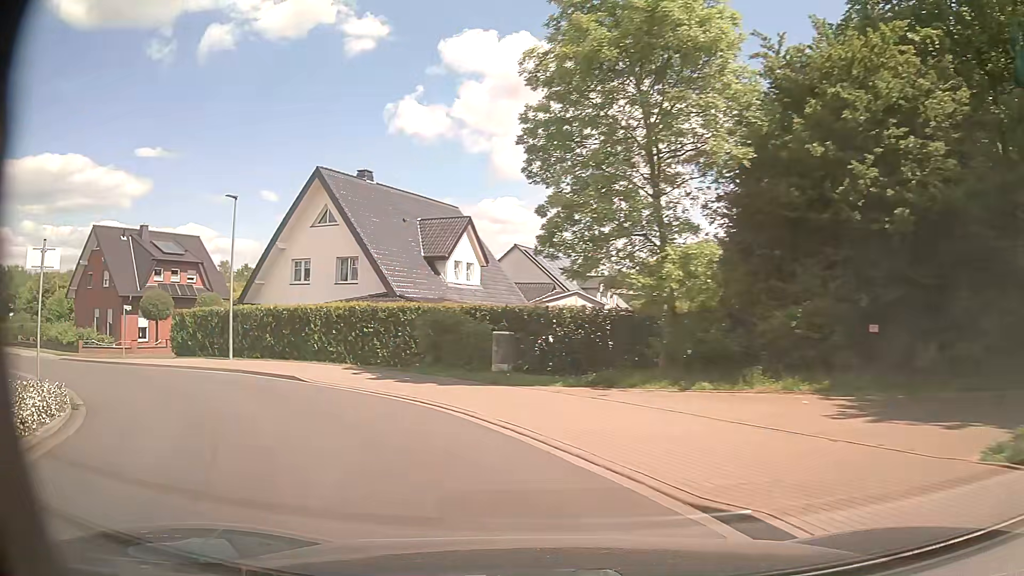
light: Day
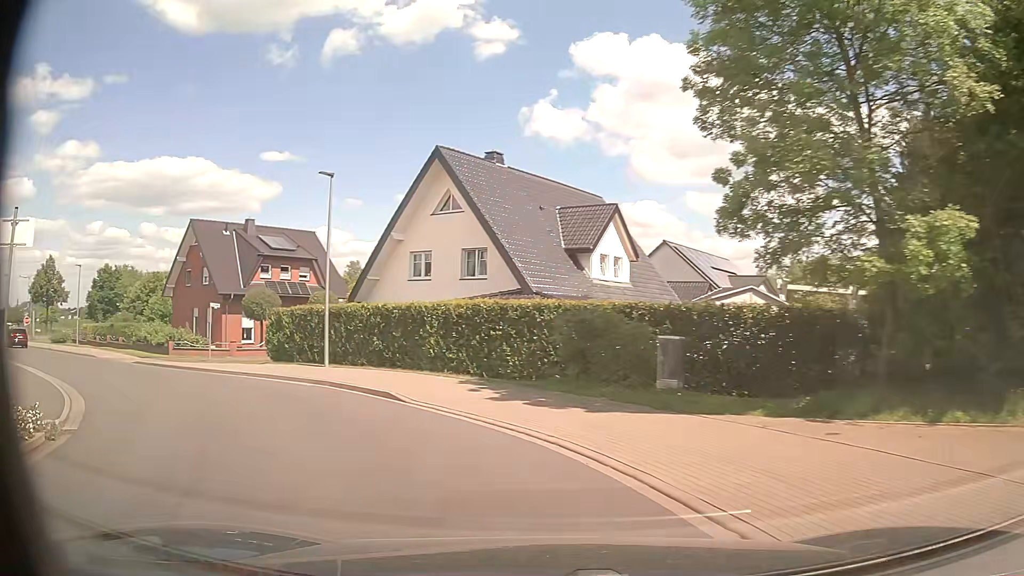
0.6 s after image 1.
(-0.5, +4.5) m; -12°
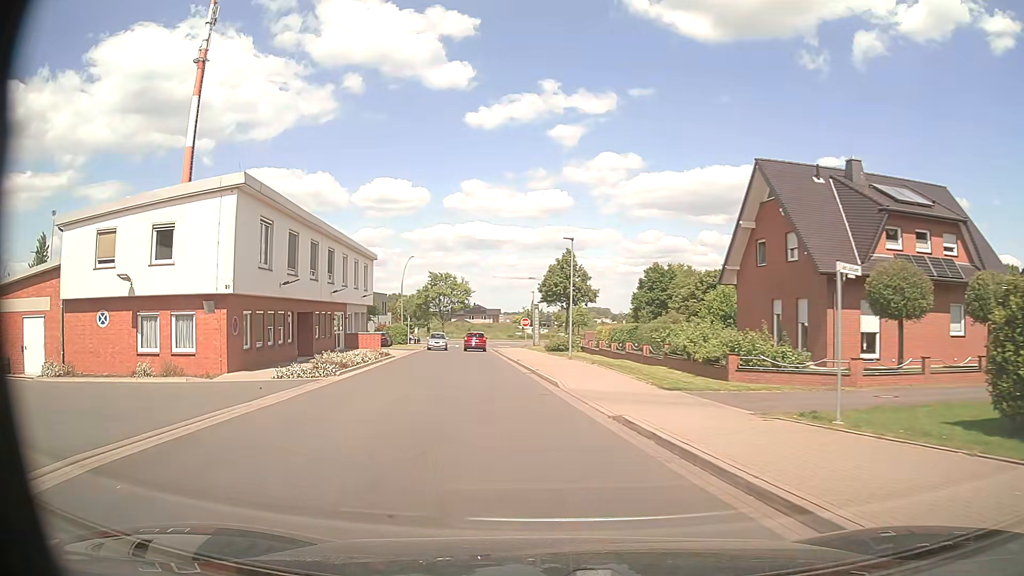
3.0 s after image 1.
(-8.9, +17.0) m; -50°
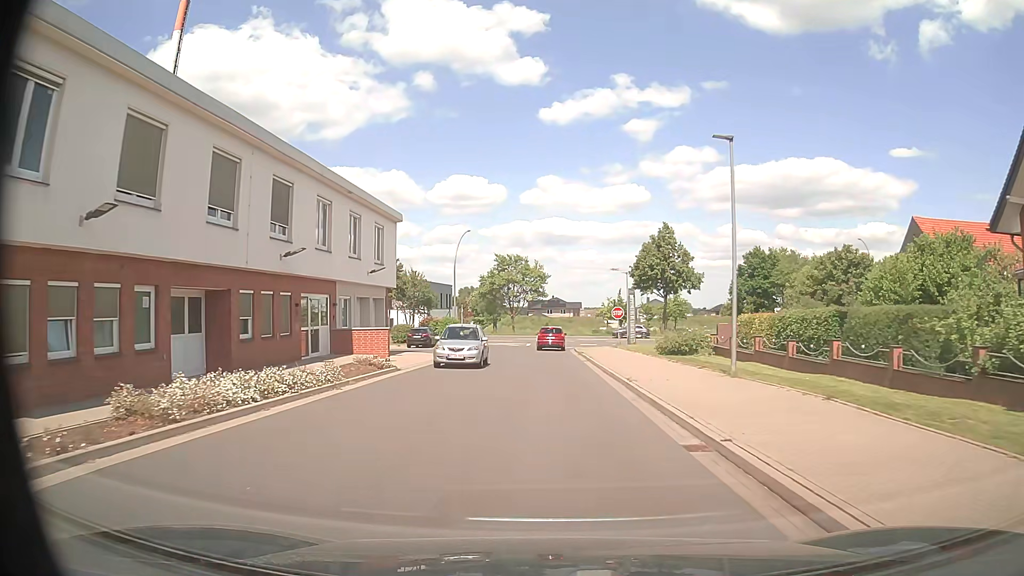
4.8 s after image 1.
(-1.4, +17.4) m; -7°
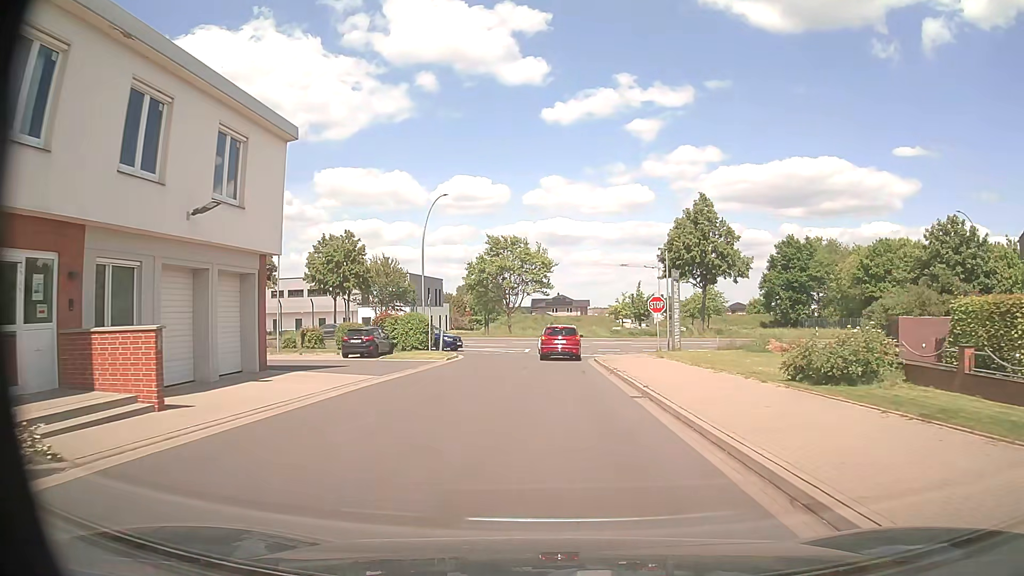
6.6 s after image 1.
(-0.1, +16.3) m; -1°
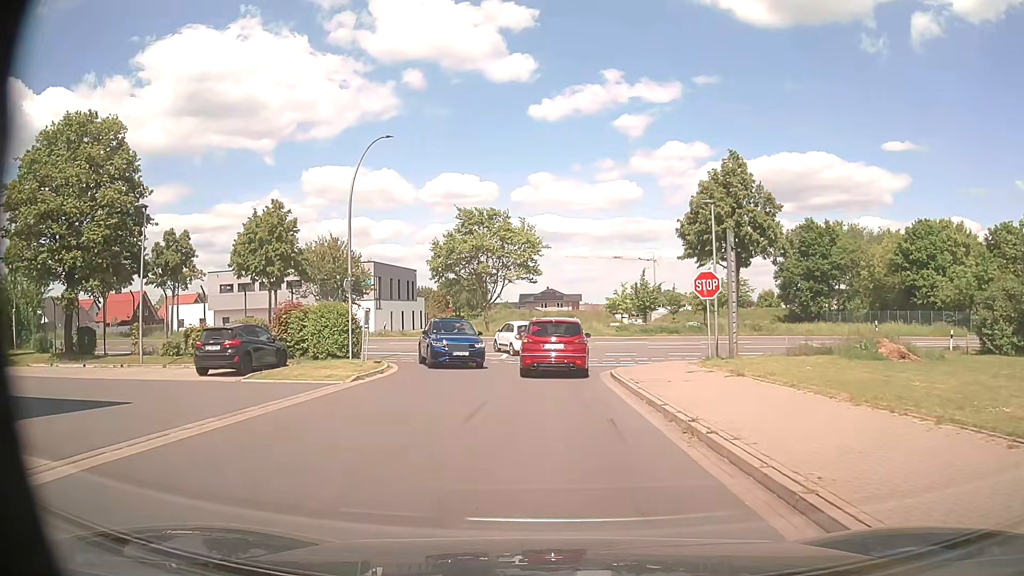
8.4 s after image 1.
(+0.1, +13.0) m; +1°
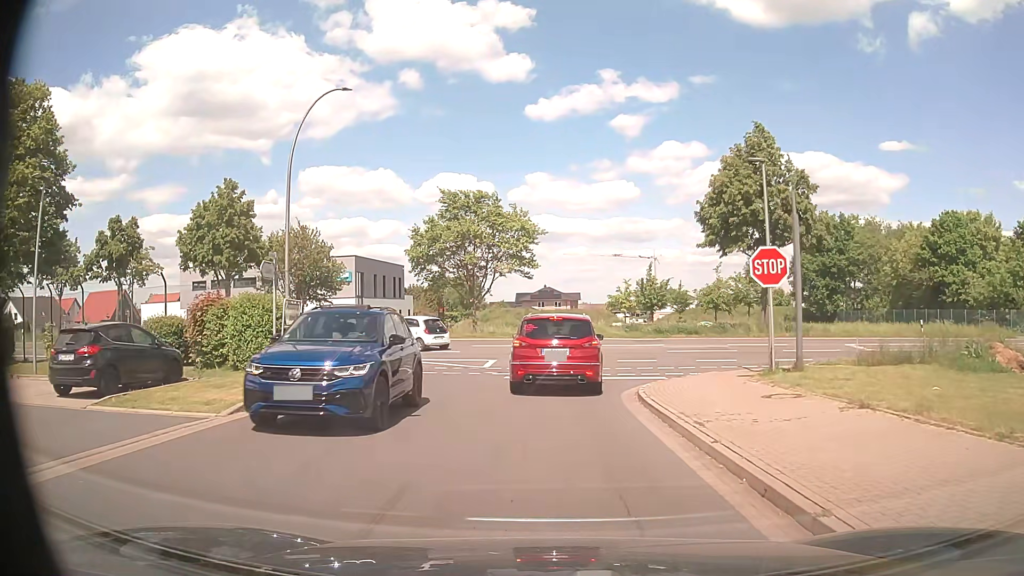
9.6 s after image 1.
(0.0, +6.5) m; +1°
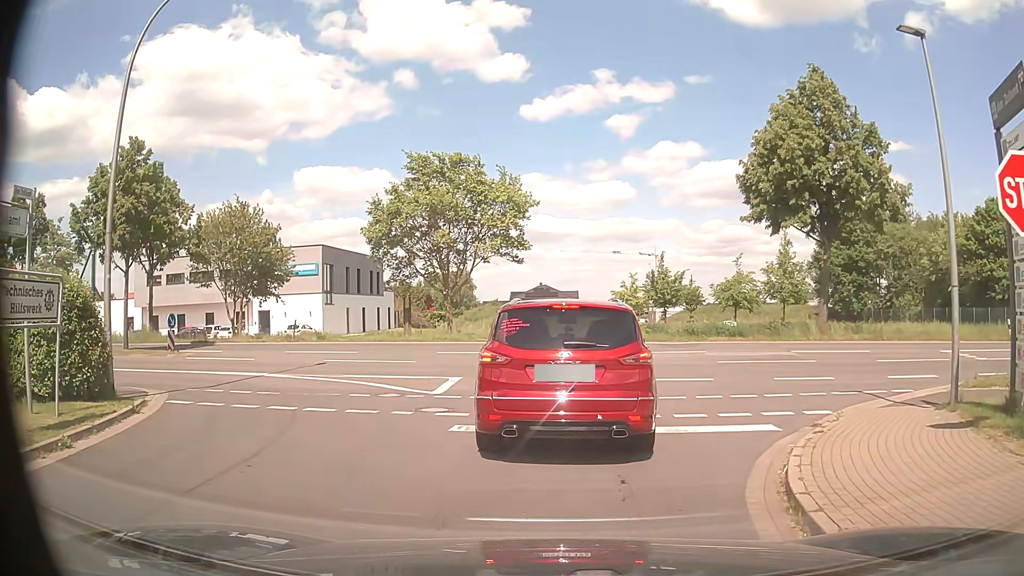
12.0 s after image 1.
(-0.1, +9.1) m; -1°
(+1, +10) (+6, +18) (+16, +19) (+26, +18) (+36, +17) (+46, +15) (+56, +14) (+66, +13) (+76, +13) (+86, +12) m
